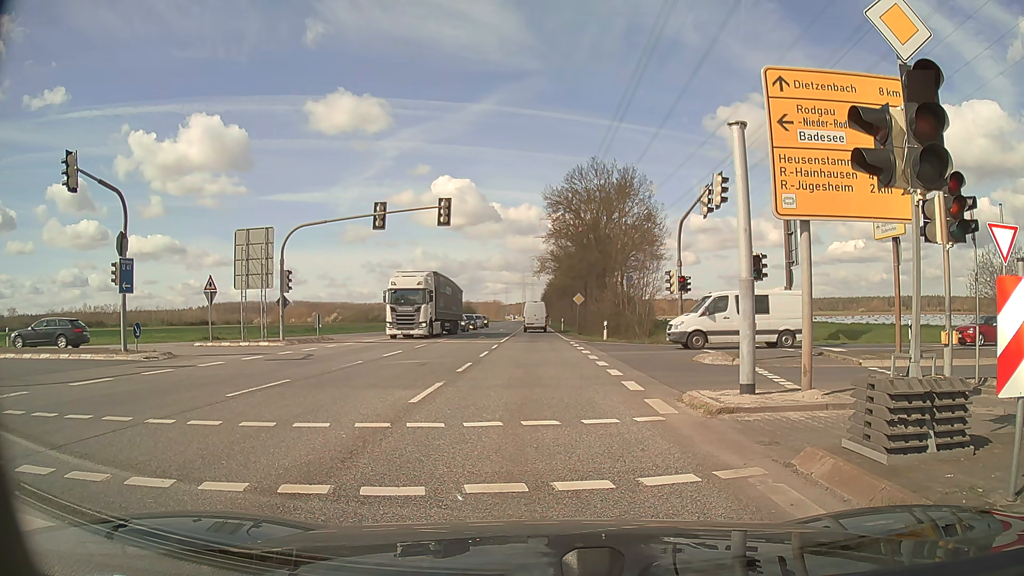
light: Day
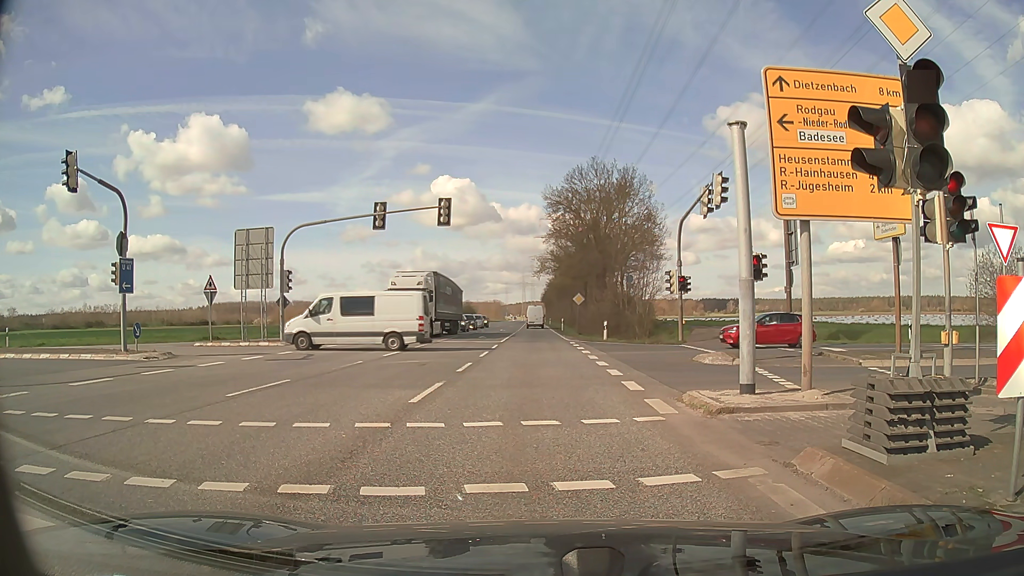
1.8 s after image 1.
(0.0, 0.0) m; 0°
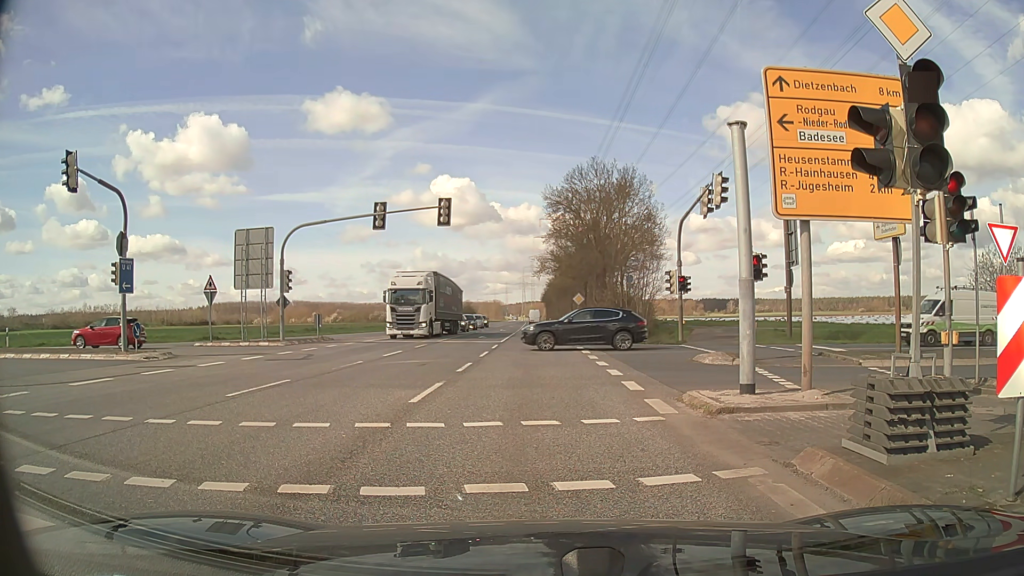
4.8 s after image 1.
(0.0, 0.0) m; 0°
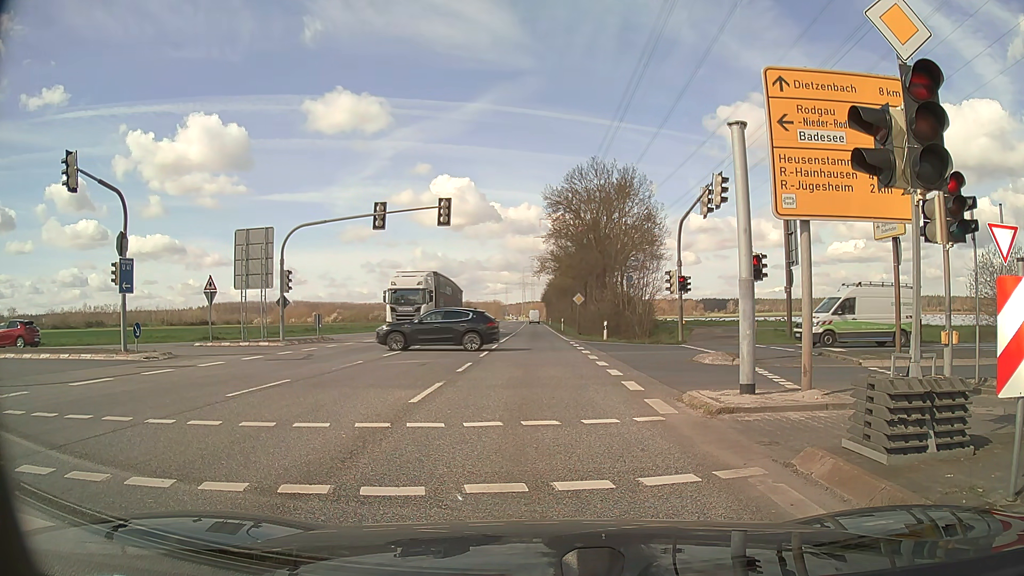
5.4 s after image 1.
(0.0, 0.0) m; 0°
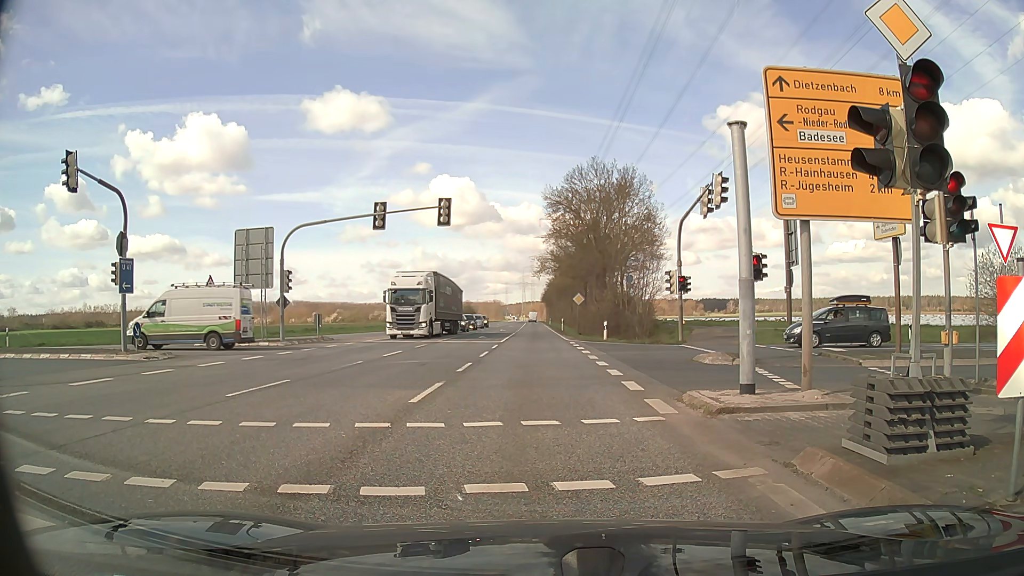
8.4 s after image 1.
(0.0, 0.0) m; 0°
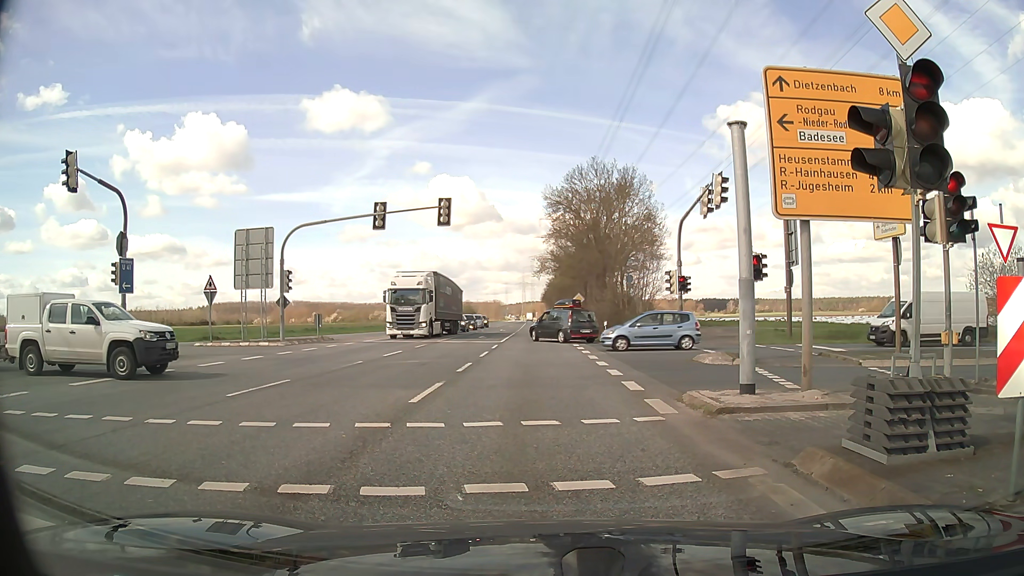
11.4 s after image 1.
(0.0, 0.0) m; 0°
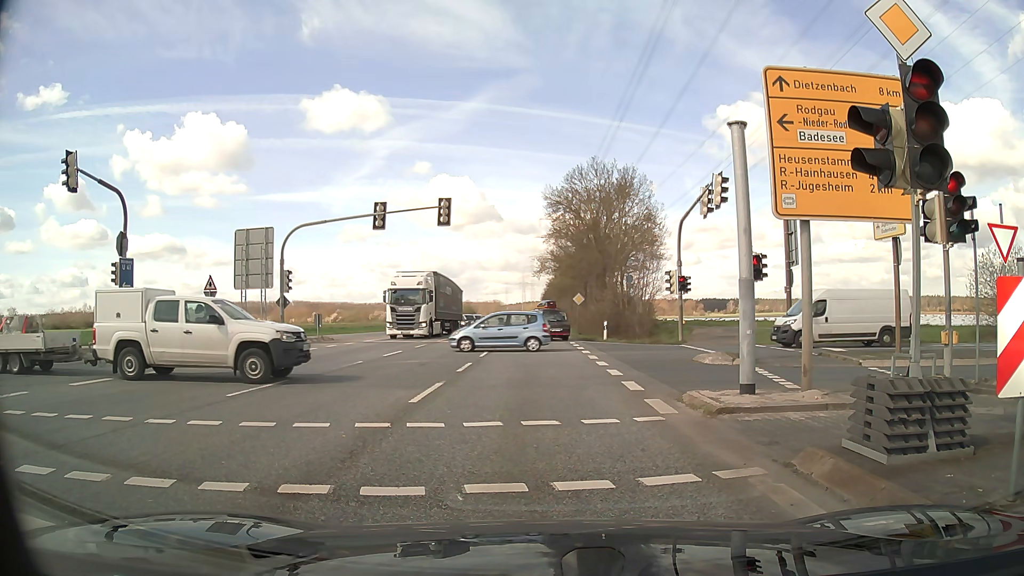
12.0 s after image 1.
(0.0, 0.0) m; 0°
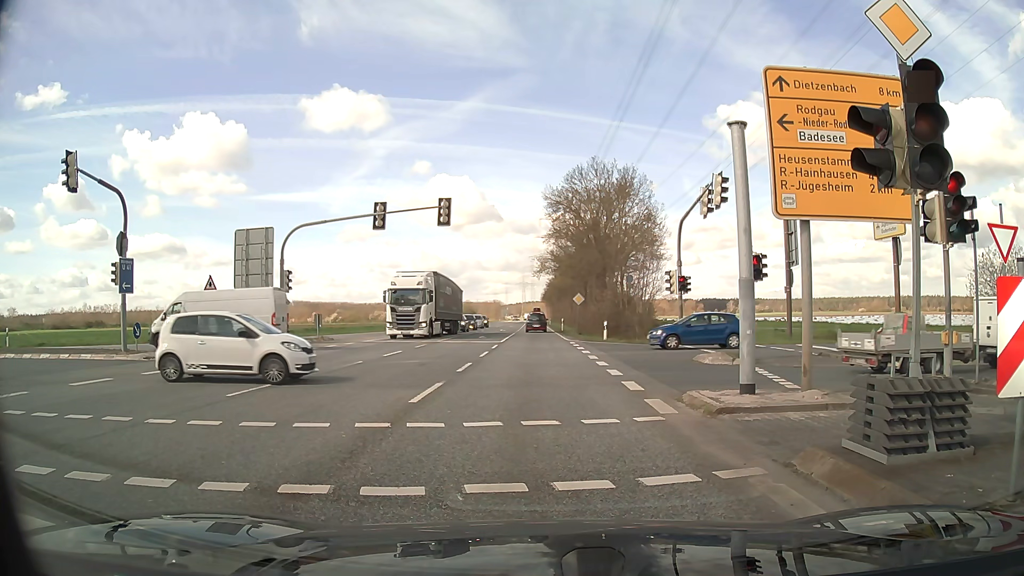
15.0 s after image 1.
(0.0, 0.0) m; 0°
(0, +10) (0, +20) (-1, +30) (-1, +40) (-1, +50) (-1, +60) (-2, +70) (-2, +80) (-2, +90) (-2, +100) m
